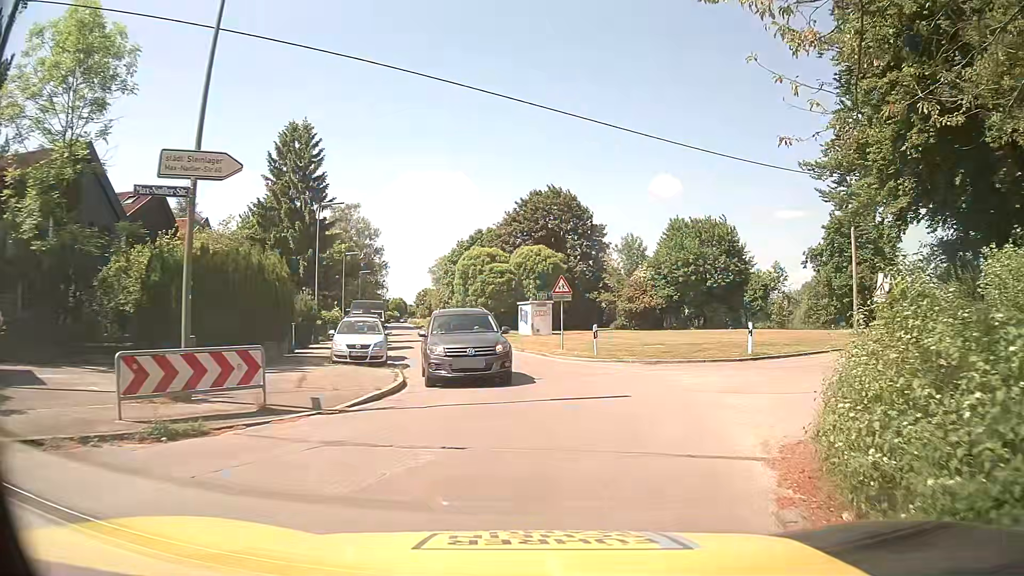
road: residential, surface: asphalt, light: Day
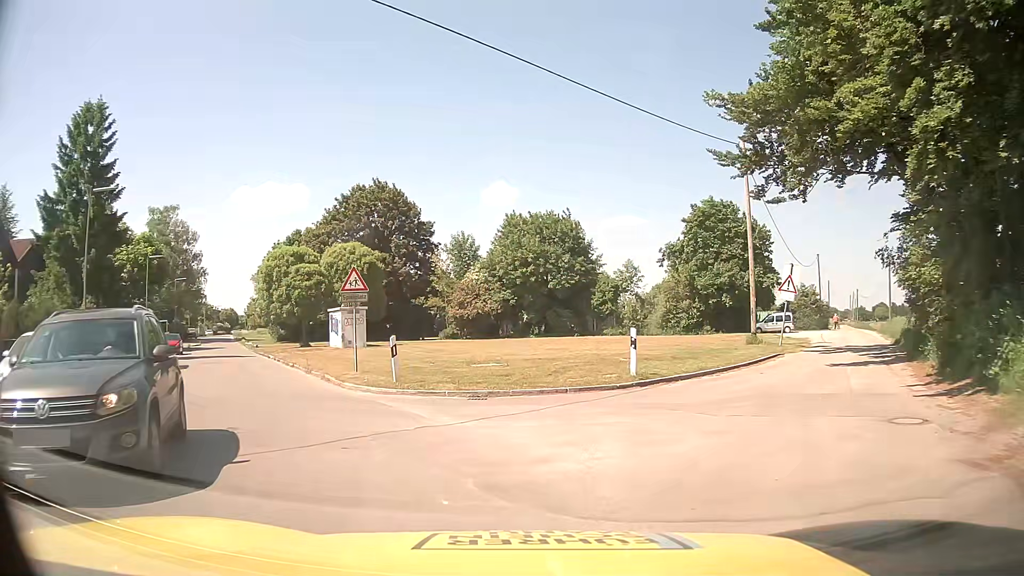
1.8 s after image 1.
(+1.2, +8.2) m; +12°
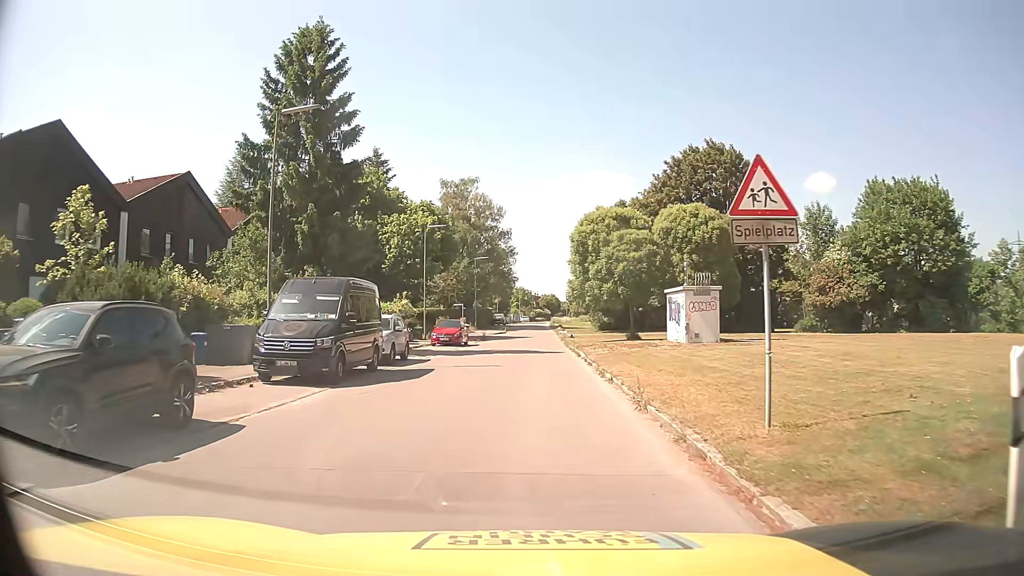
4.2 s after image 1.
(-2.6, +12.1) m; -27°
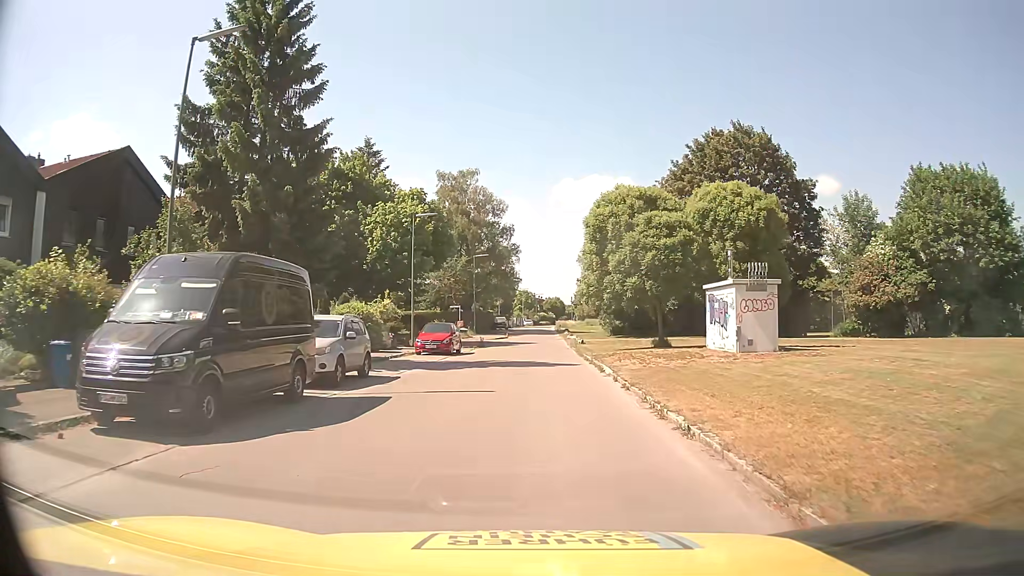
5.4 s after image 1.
(+0.1, +7.0) m; +1°
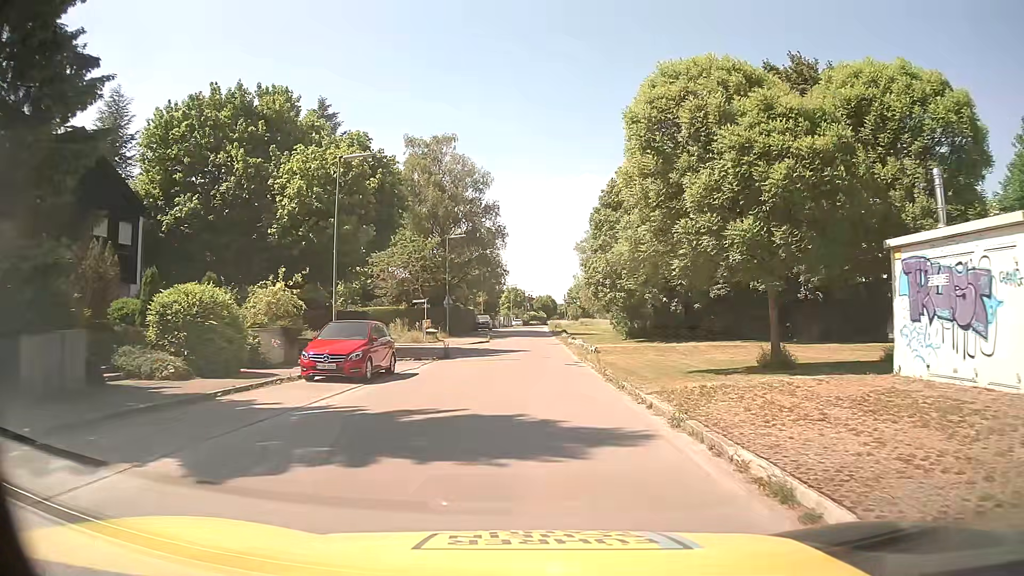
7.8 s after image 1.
(+0.2, +15.7) m; +1°
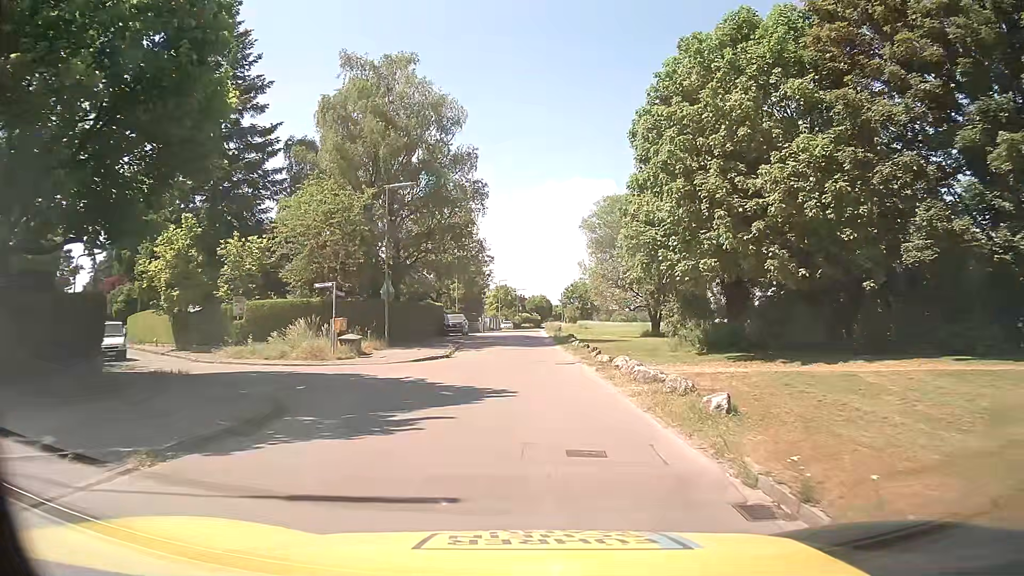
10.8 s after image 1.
(+0.1, +21.7) m; +1°
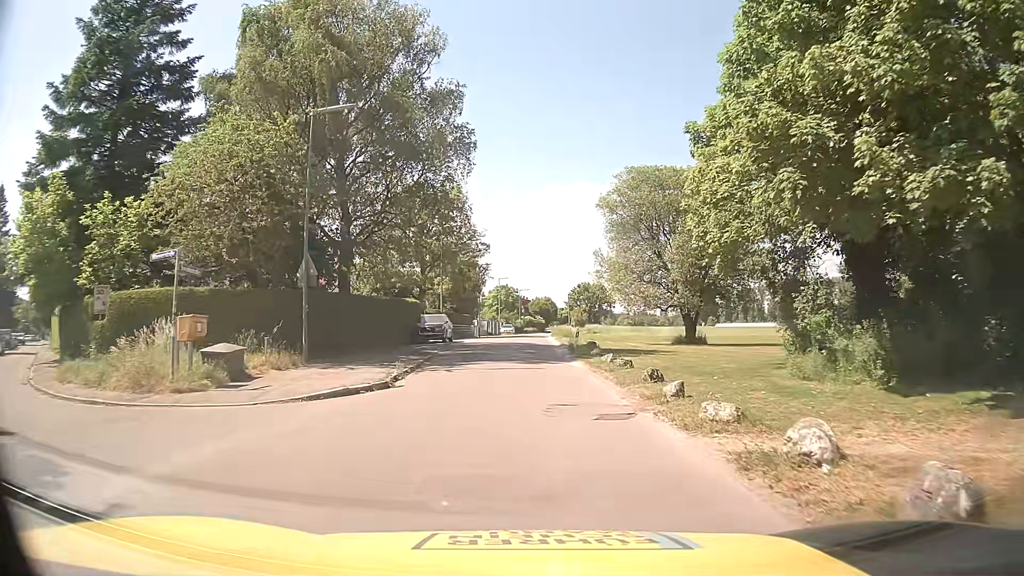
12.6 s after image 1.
(-0.1, +13.2) m; 0°
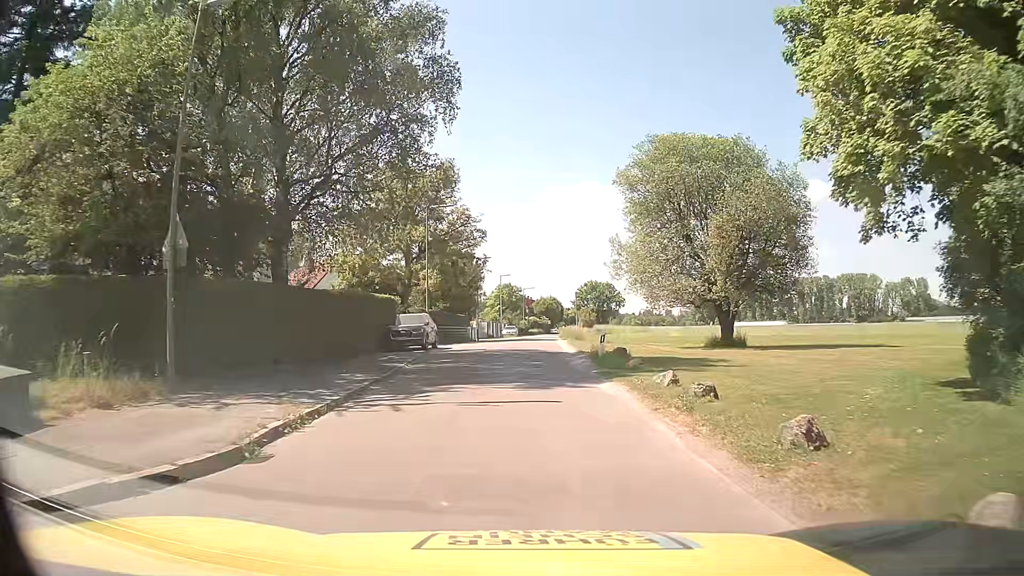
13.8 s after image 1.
(-0.1, +8.9) m; -2°
